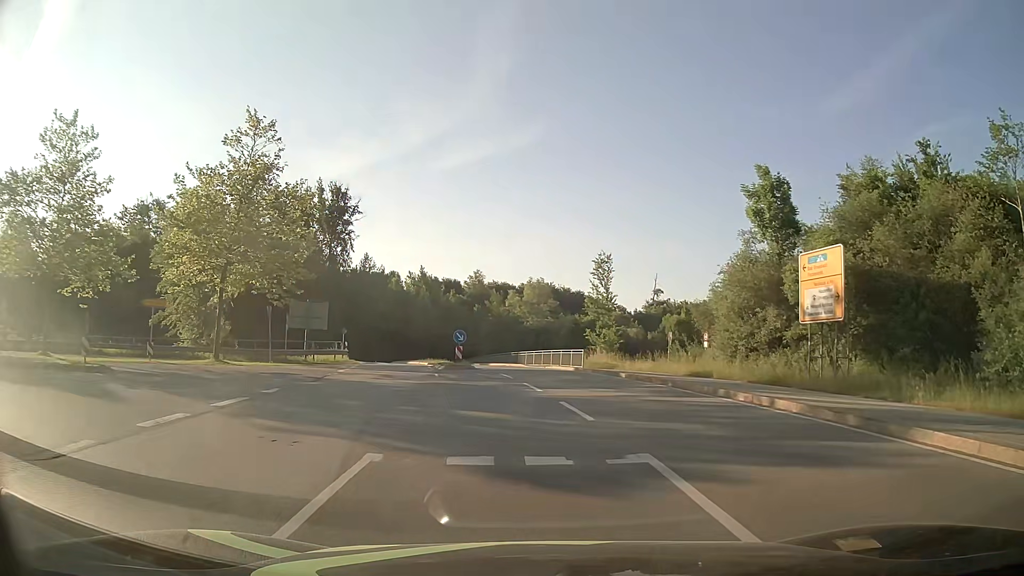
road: secondary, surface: asphalt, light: Day
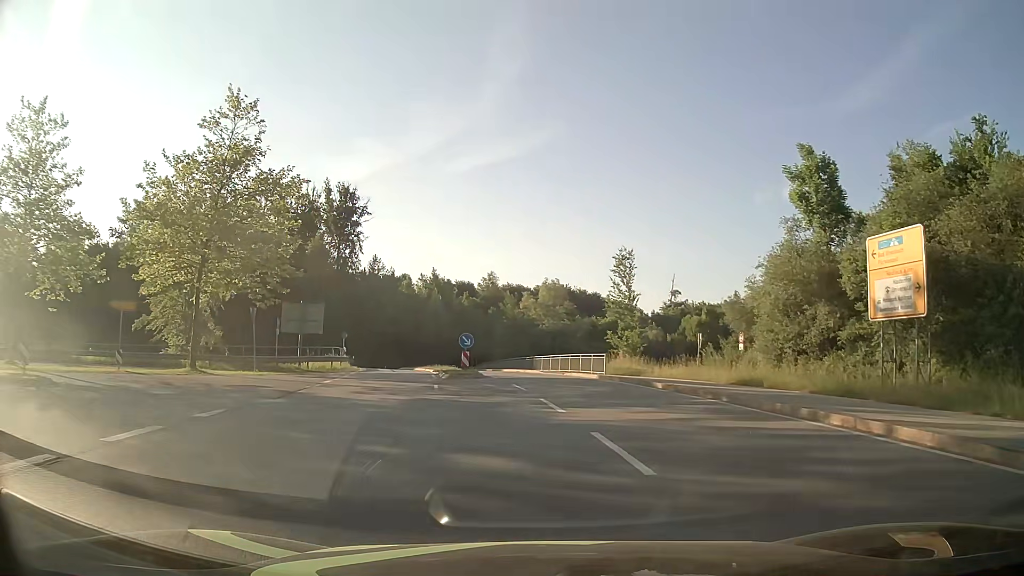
(0.0, +3.9) m; -1°
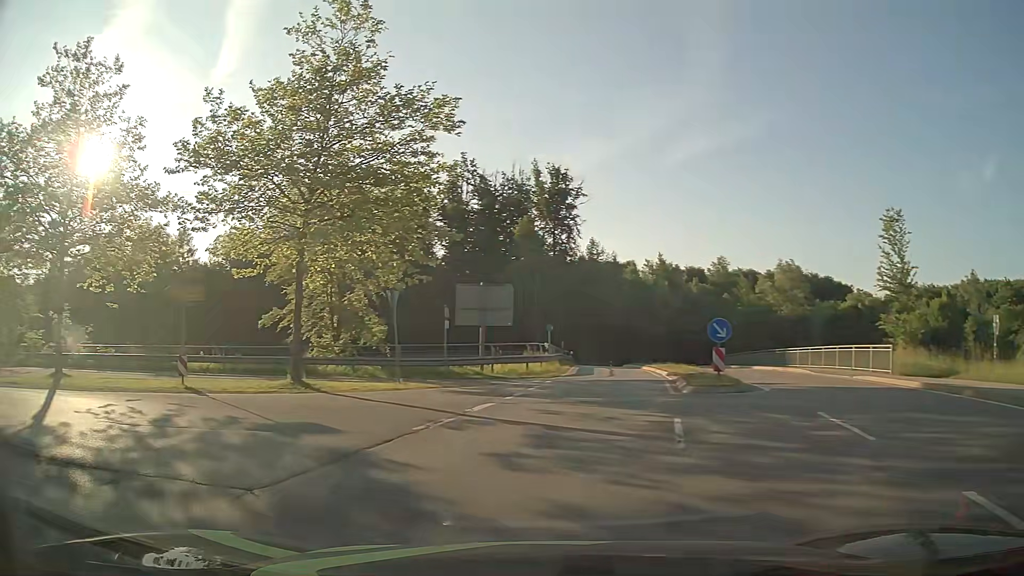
(-1.2, +10.2) m; -21°
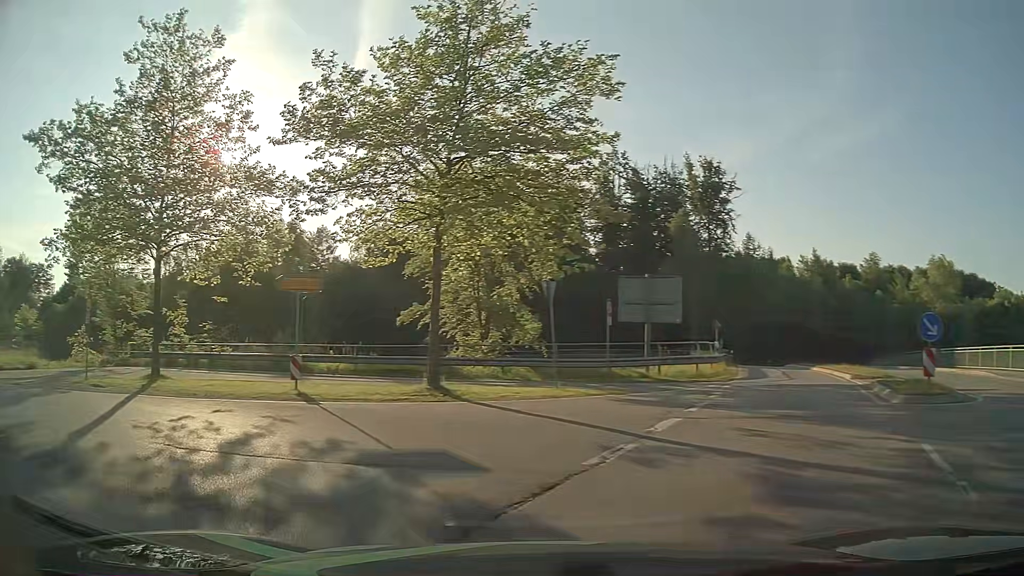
(-0.3, +3.0) m; -12°
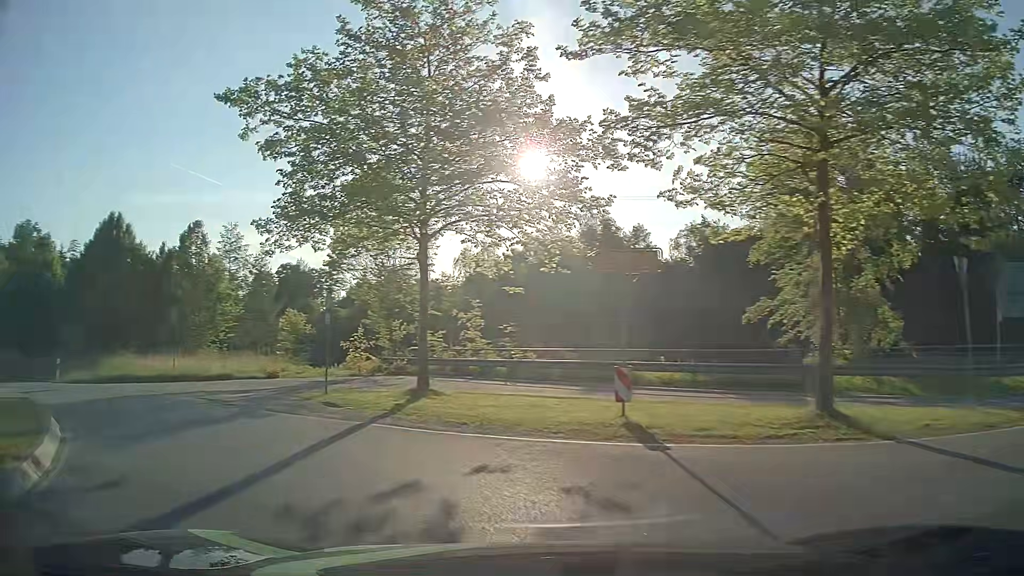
(-1.3, +5.5) m; -27°
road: primary_link
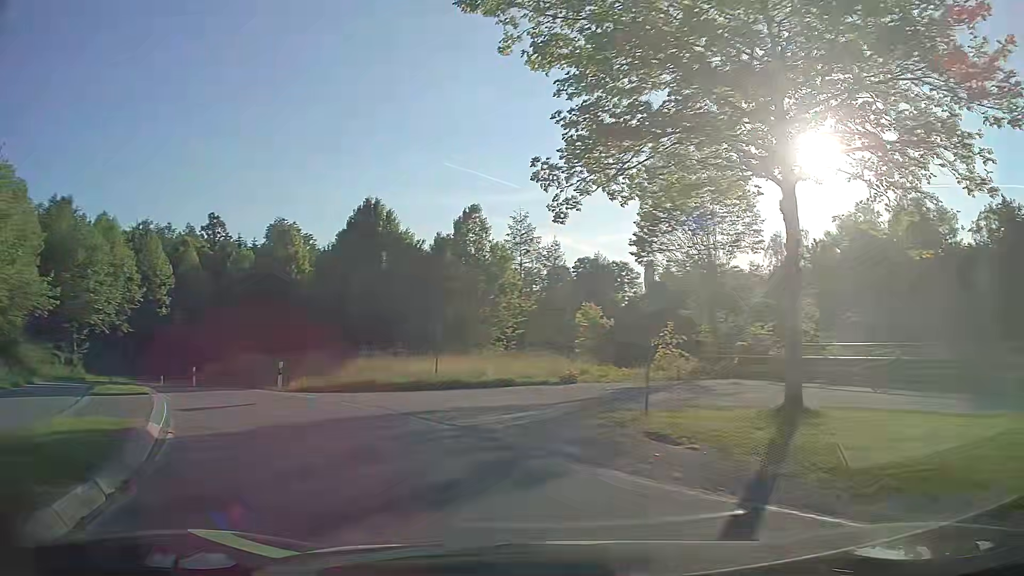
(-1.4, +5.8) m; -26°
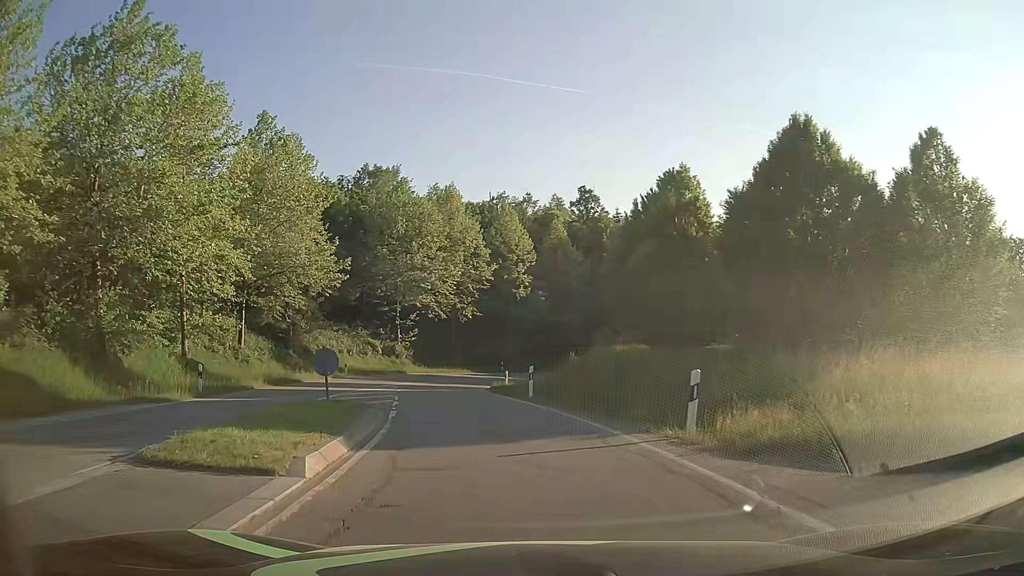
(-4.5, +13.4) m; -32°
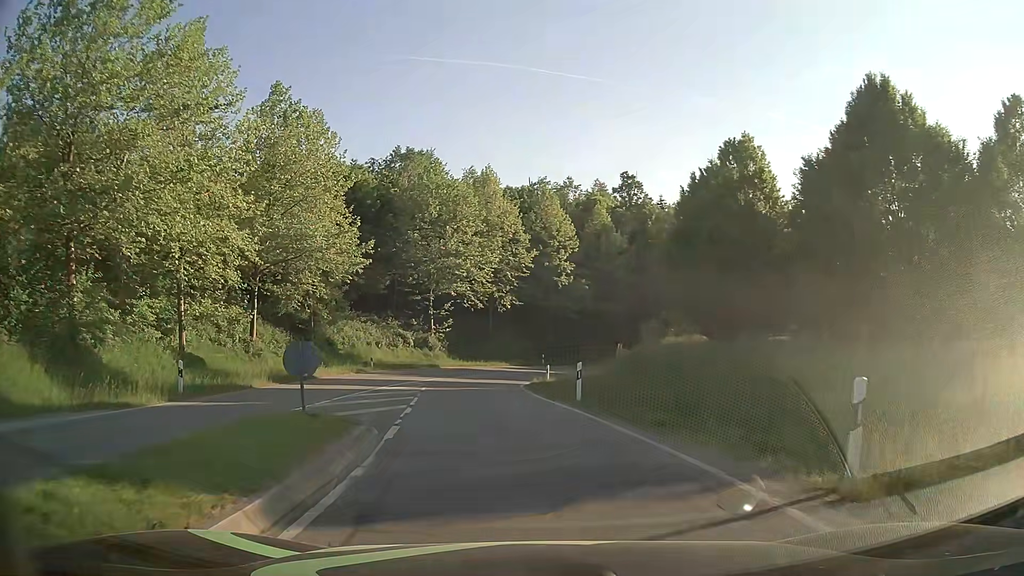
(-0.1, +4.1) m; -4°
